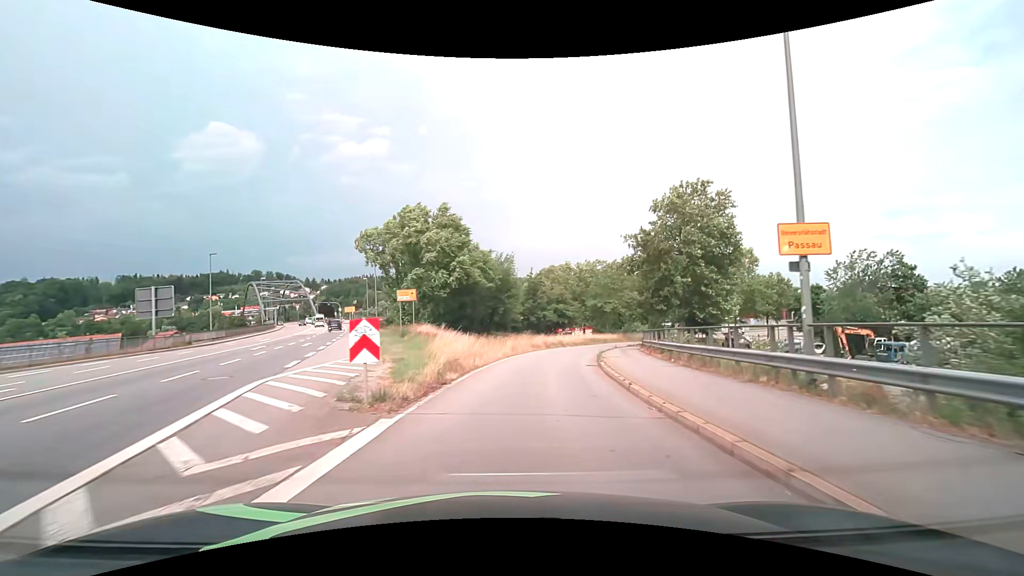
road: primary_link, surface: asphalt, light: Day
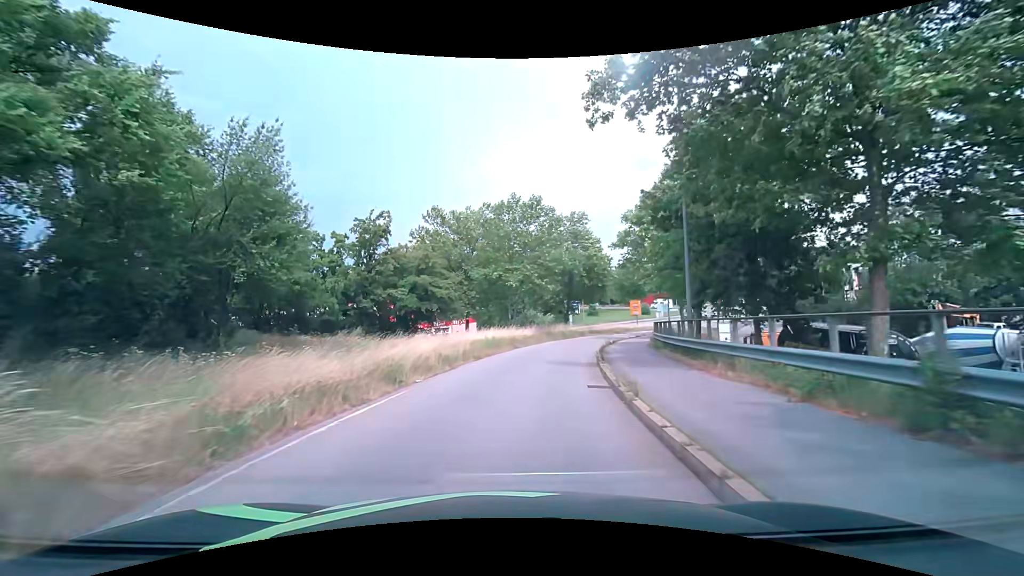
(+4.5, +33.8) m; +14°
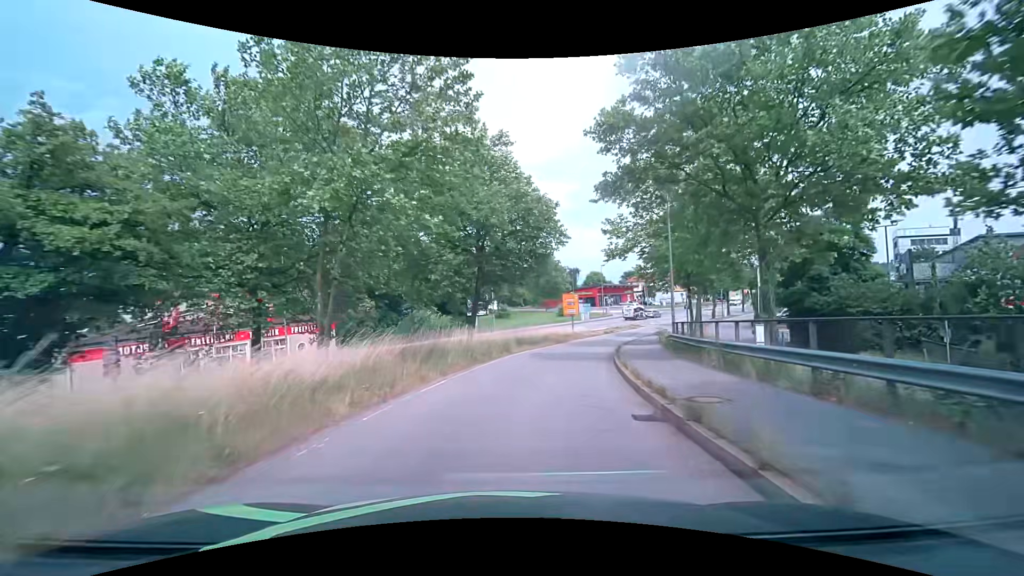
(+2.2, +25.2) m; +12°
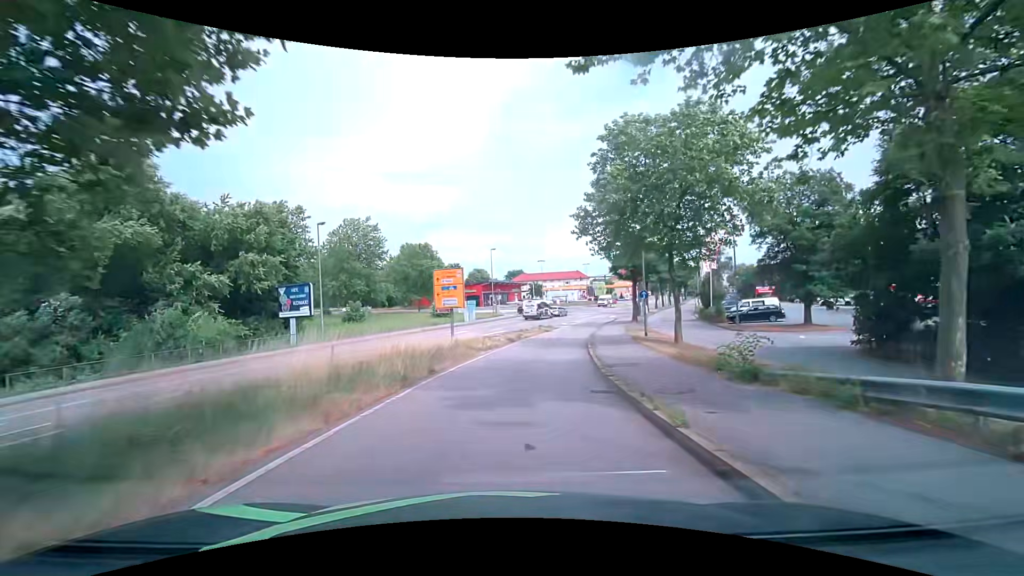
(+2.5, +24.6) m; +13°
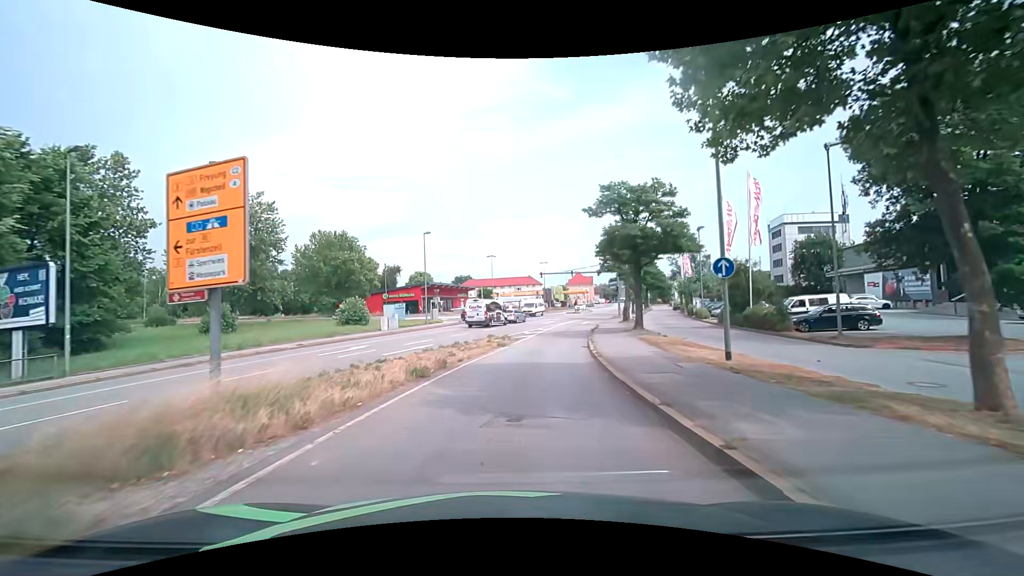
(+1.0, +18.4) m; +6°
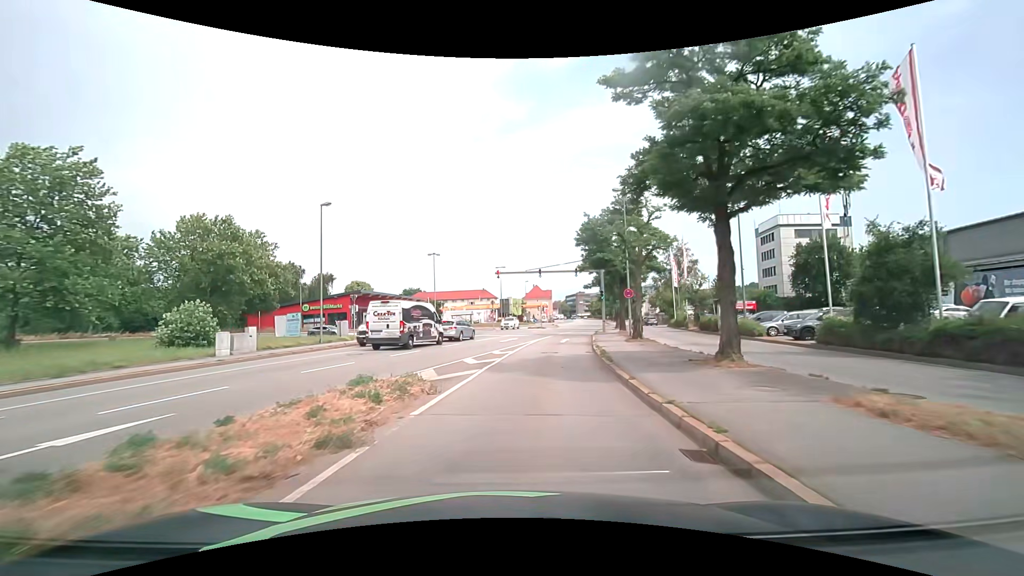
(+1.0, +18.0) m; +6°
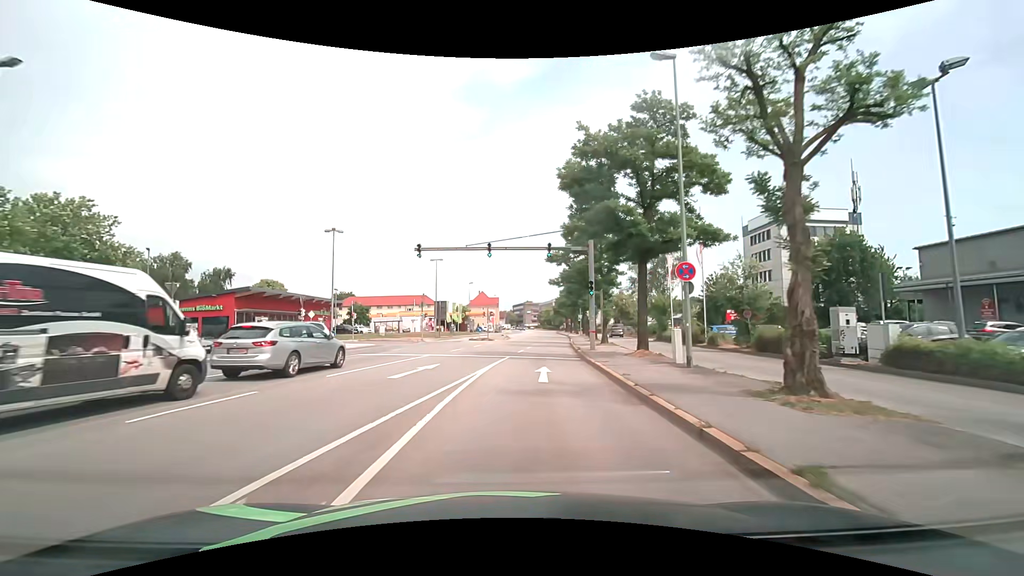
(+1.0, +19.2) m; +6°
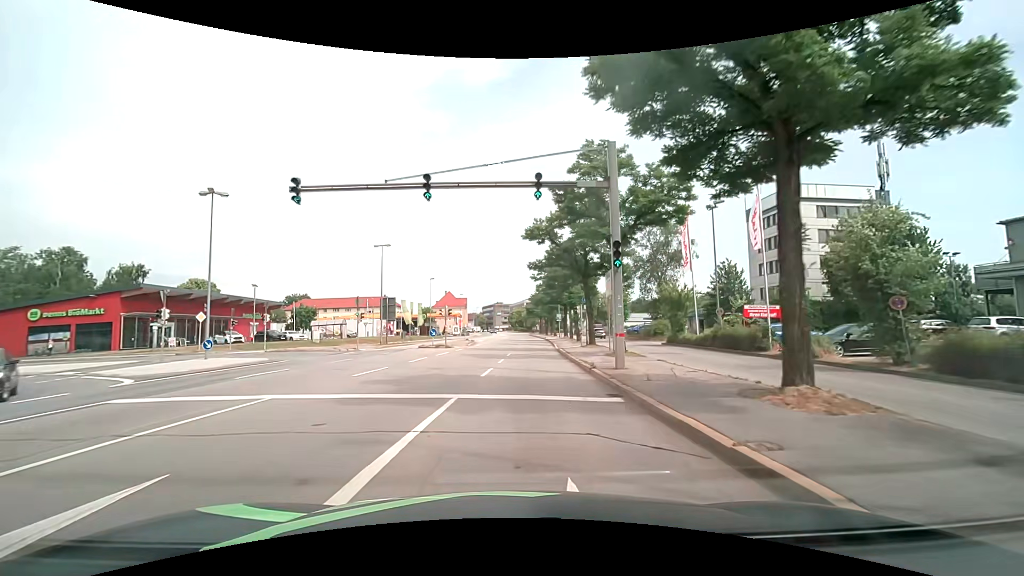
(+0.4, +13.1) m; +3°
(0, +10) (+1, +20) (+1, +30) (+2, +40) (+3, +50) (+3, +60) (+4, +70) (+4, +80) (+4, +90) (+5, +100) m
